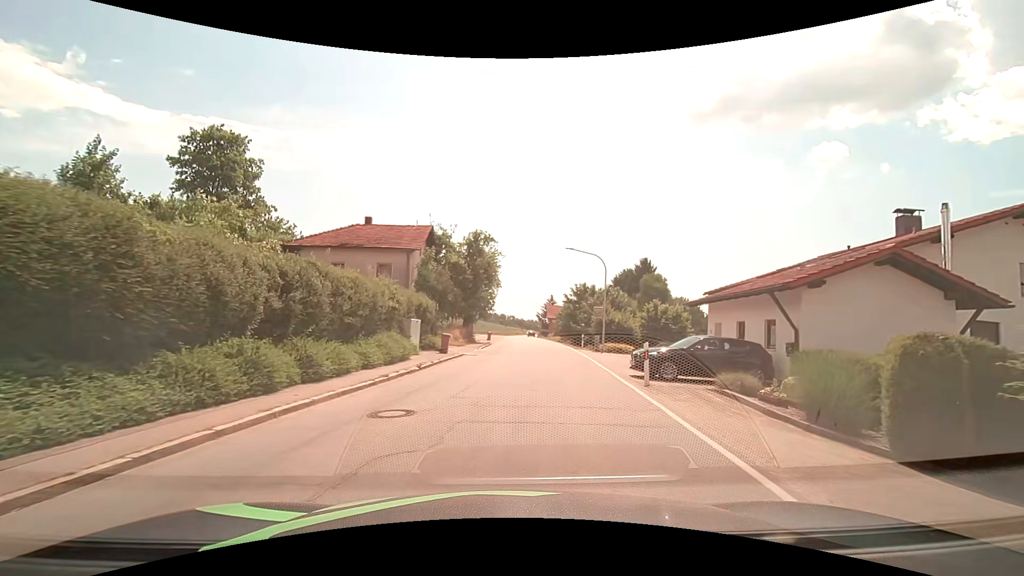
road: tertiary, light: Day
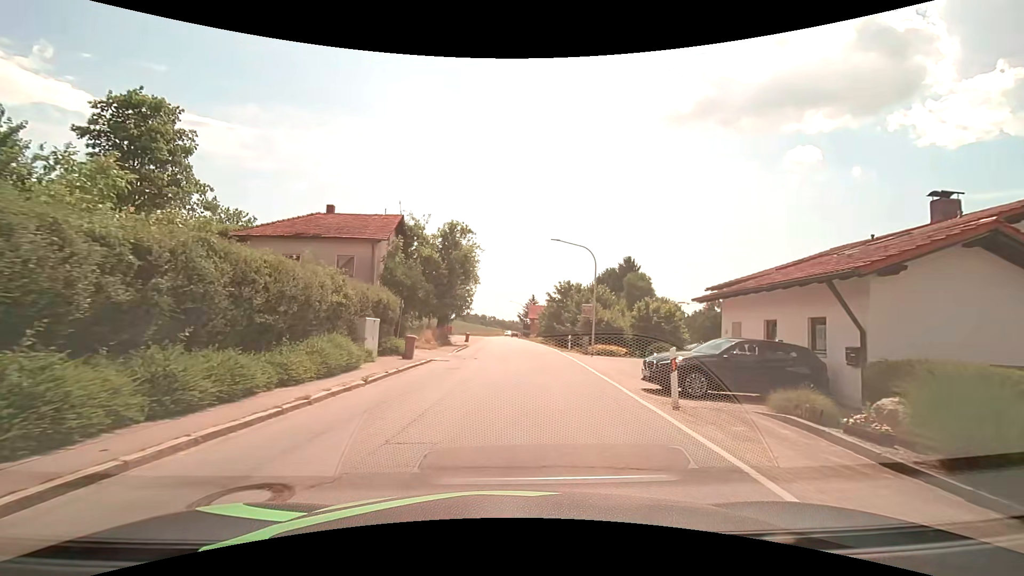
(+0.1, +3.9) m; +3°
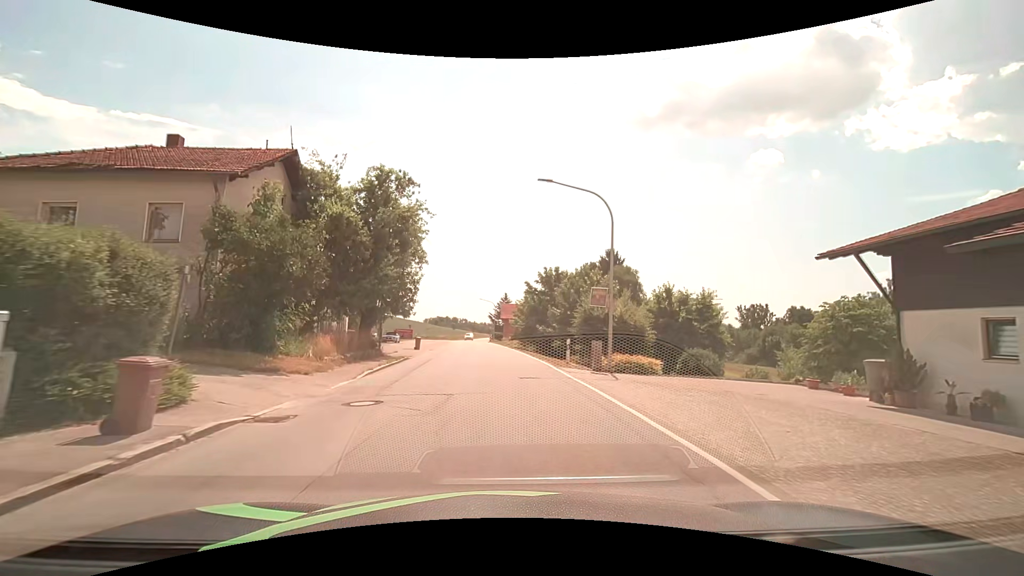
(+0.4, +13.5) m; +3°
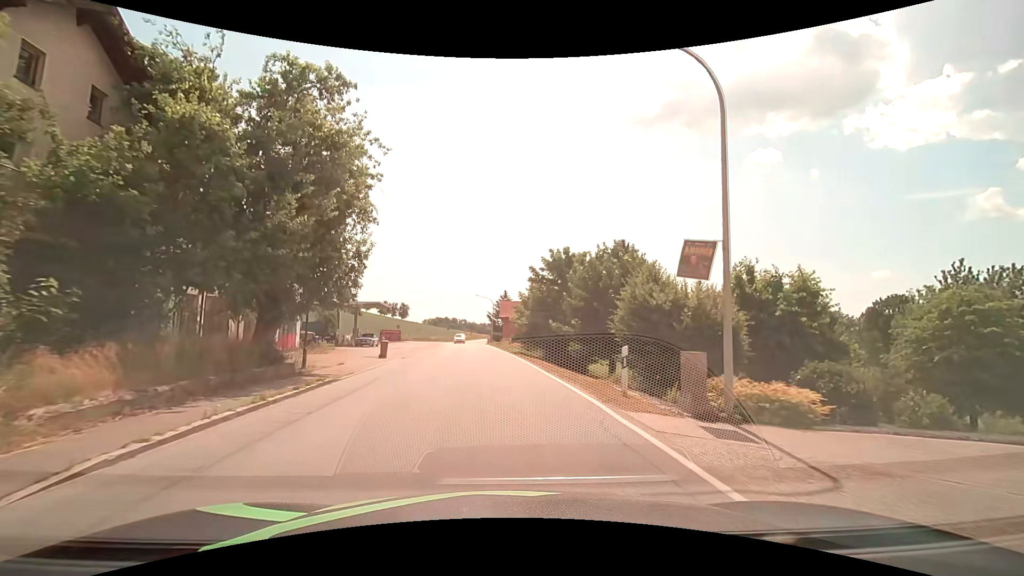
(0.0, +10.4) m; 0°
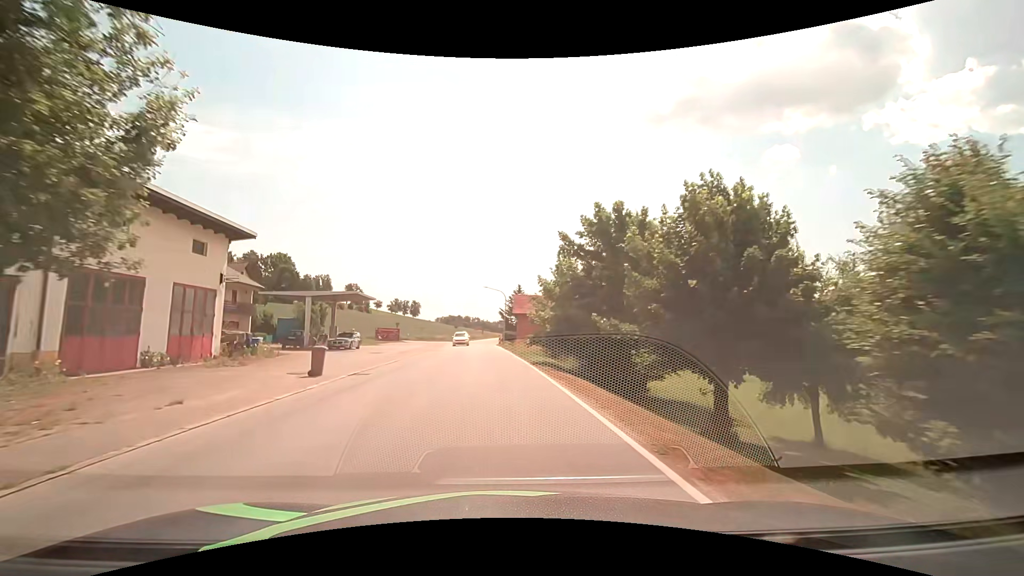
(-0.1, +11.4) m; -2°
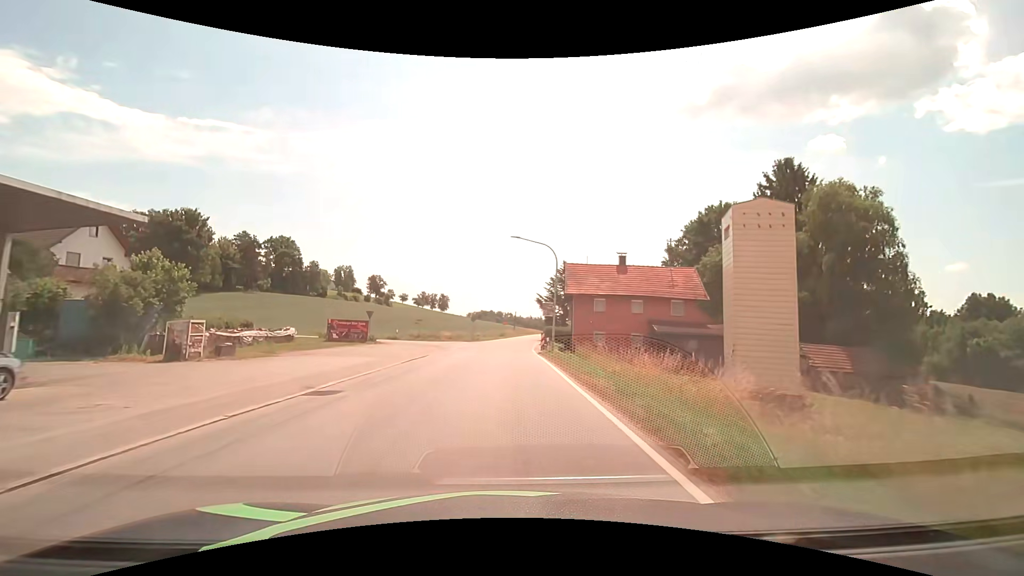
(-1.0, +31.6) m; -4°
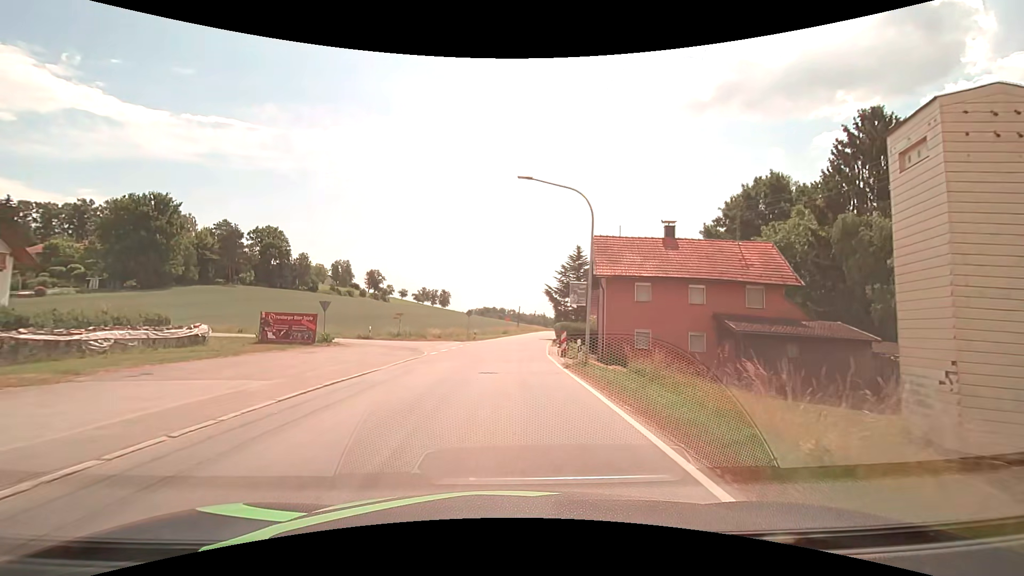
(+0.1, +11.9) m; 0°
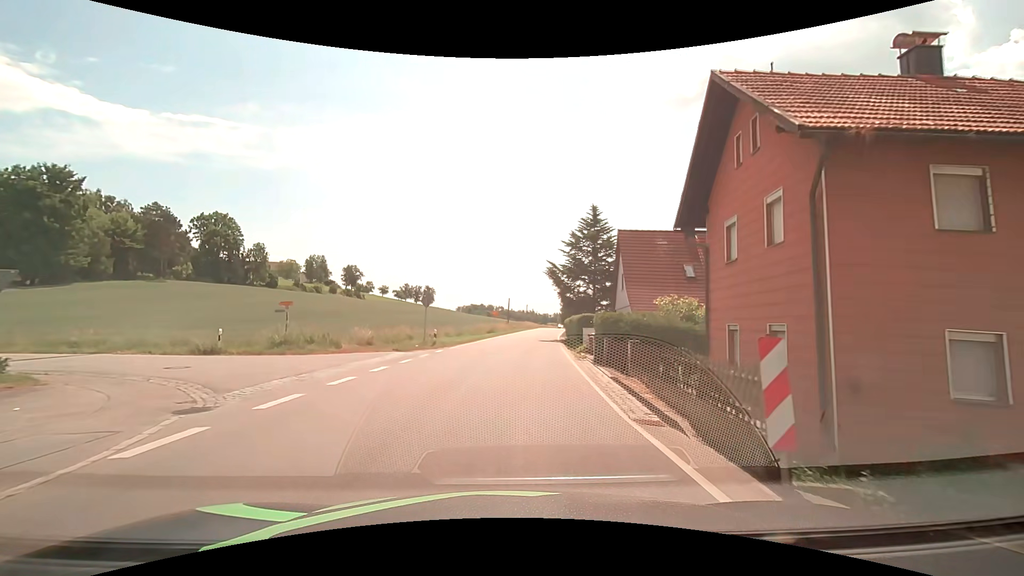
(+0.3, +20.5) m; +1°
